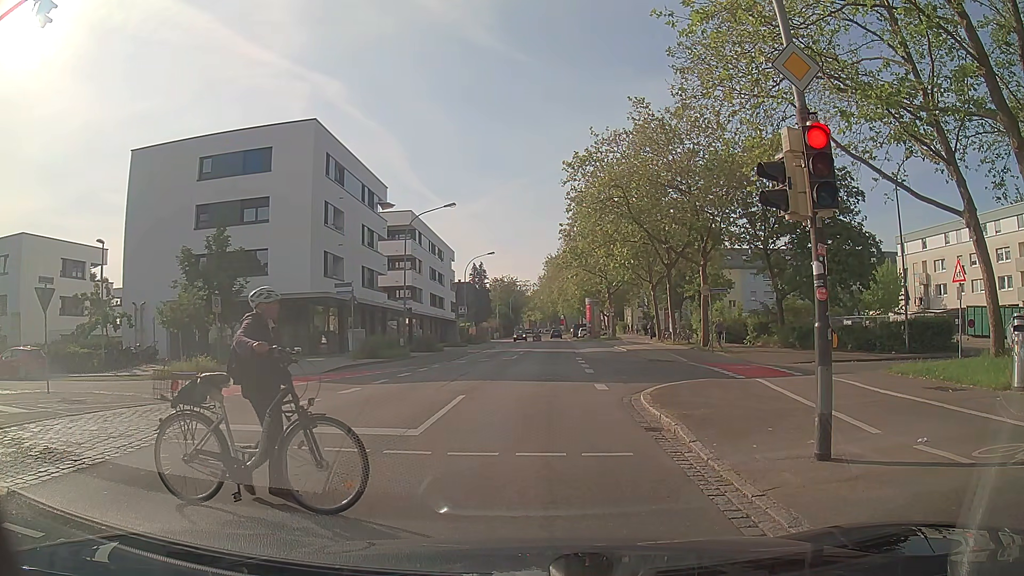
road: secondary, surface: asphalt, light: Day
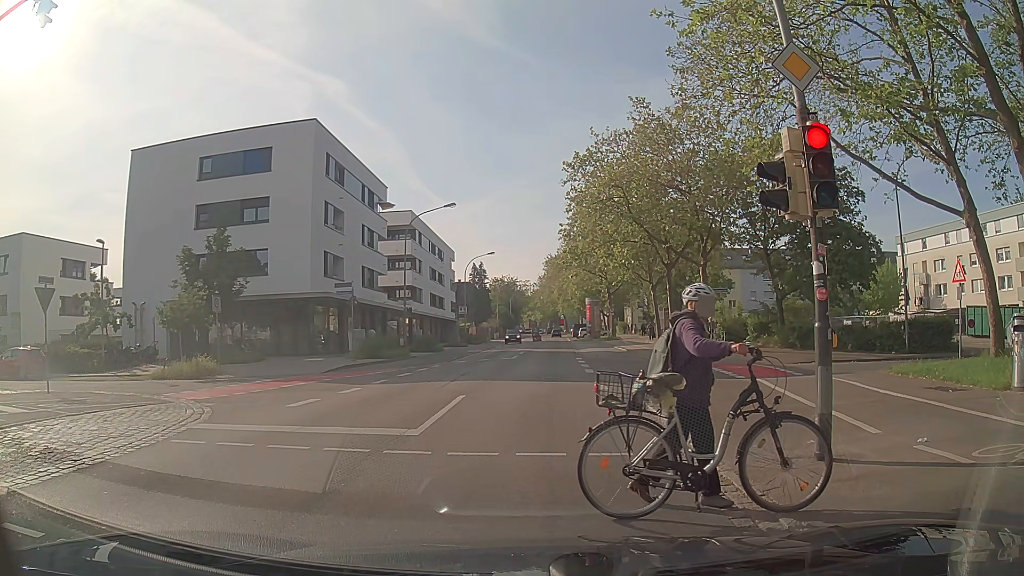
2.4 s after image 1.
(0.0, 0.0) m; 0°
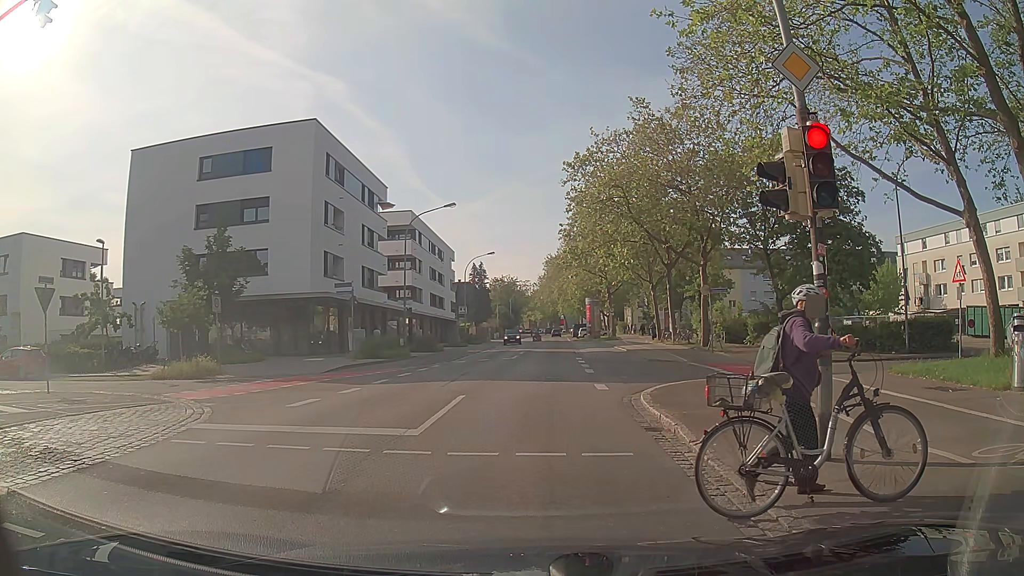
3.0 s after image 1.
(0.0, 0.0) m; 0°
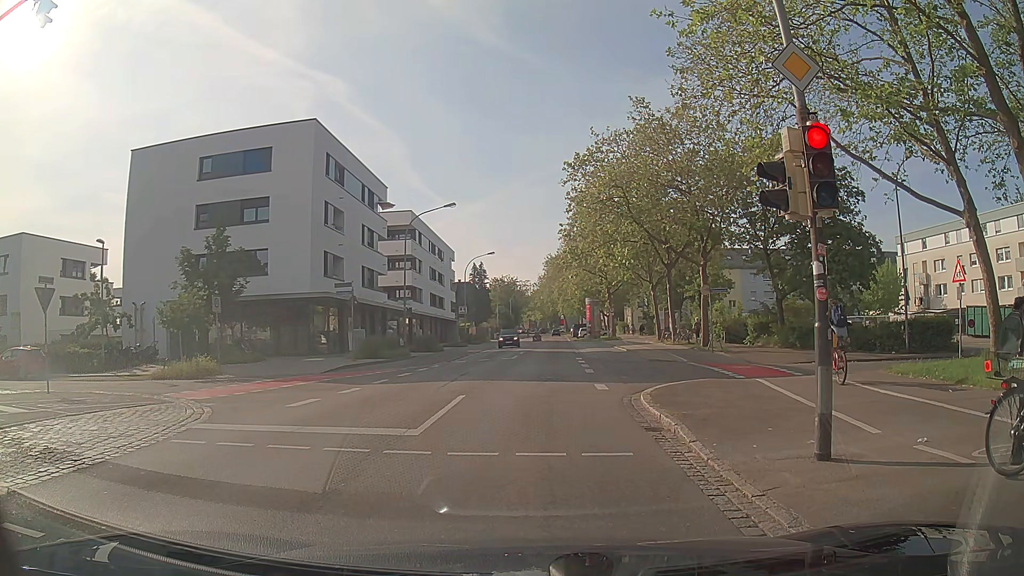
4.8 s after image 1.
(0.0, 0.0) m; 0°
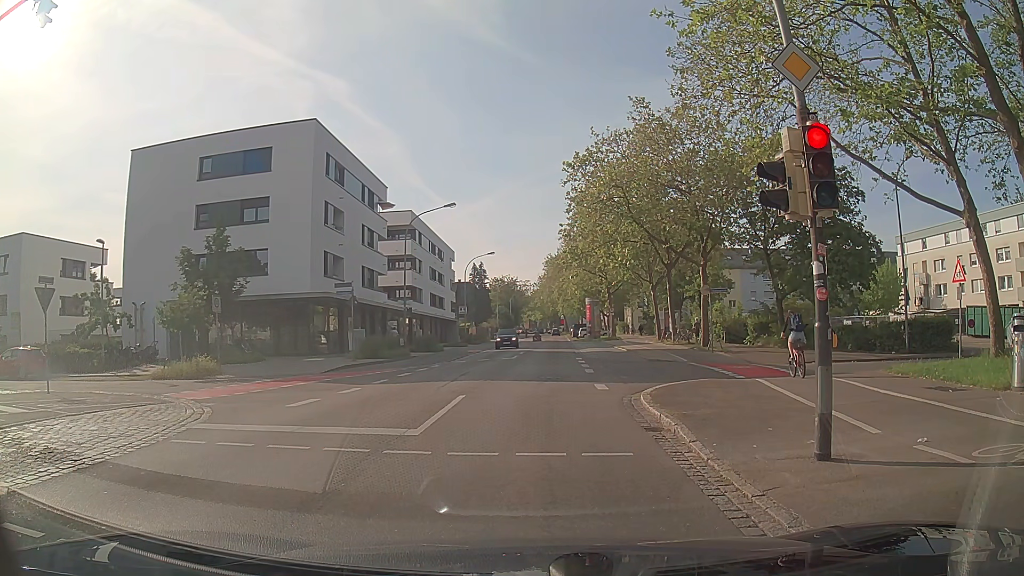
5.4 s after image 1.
(0.0, 0.0) m; 0°
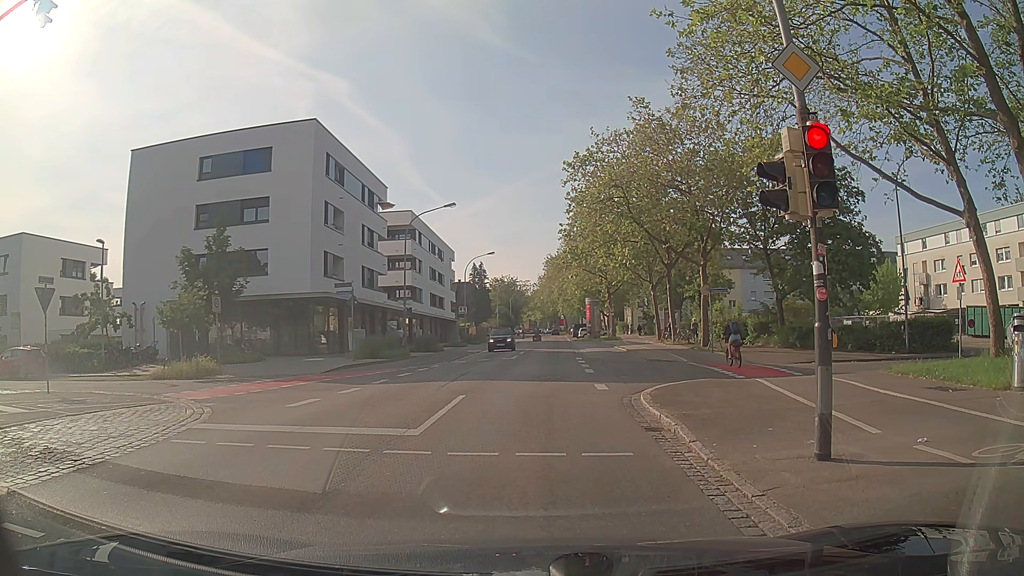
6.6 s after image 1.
(0.0, 0.0) m; 0°
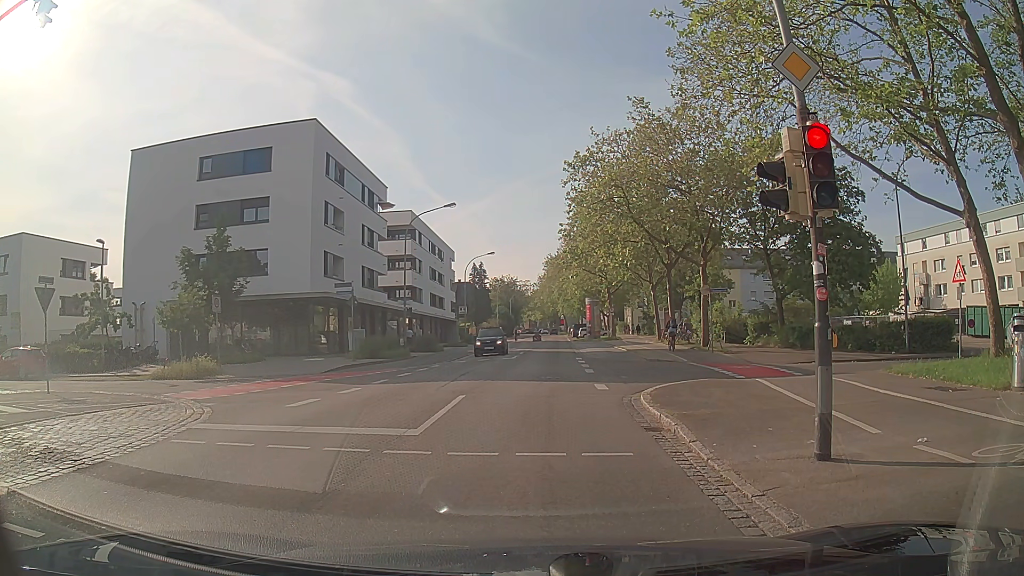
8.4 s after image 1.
(0.0, 0.0) m; 0°
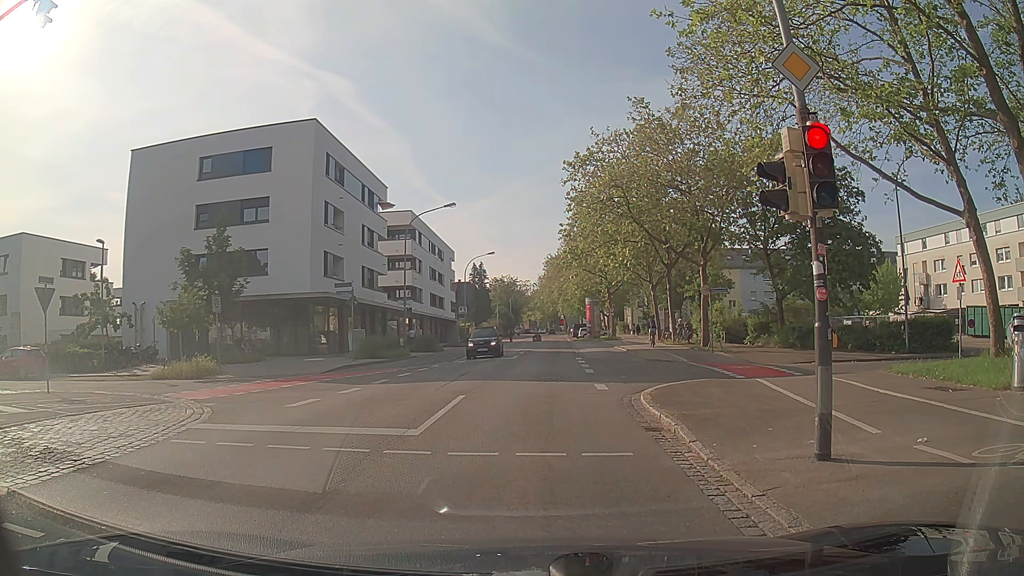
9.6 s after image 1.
(0.0, 0.0) m; 0°
